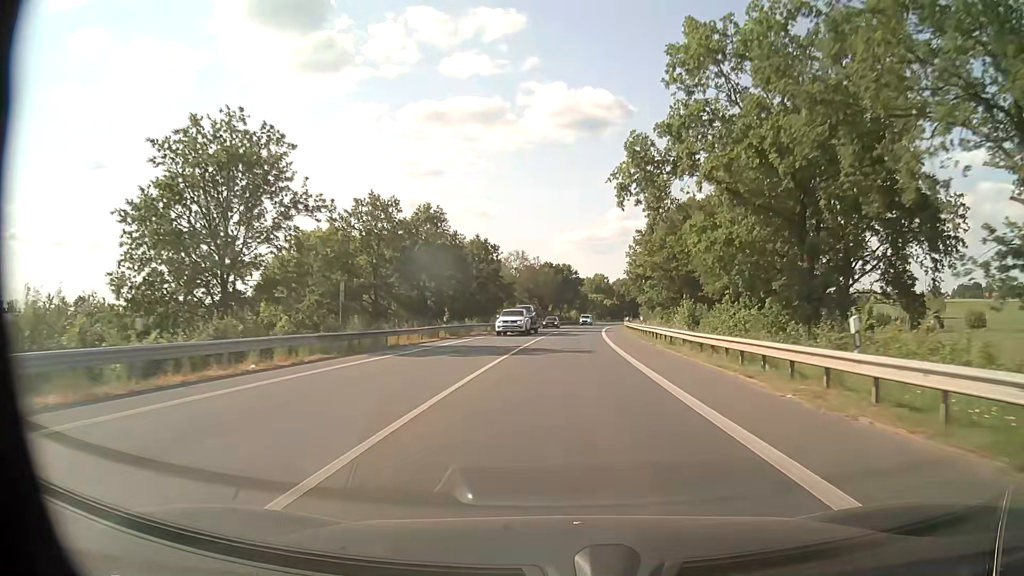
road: primary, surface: asphalt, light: Day
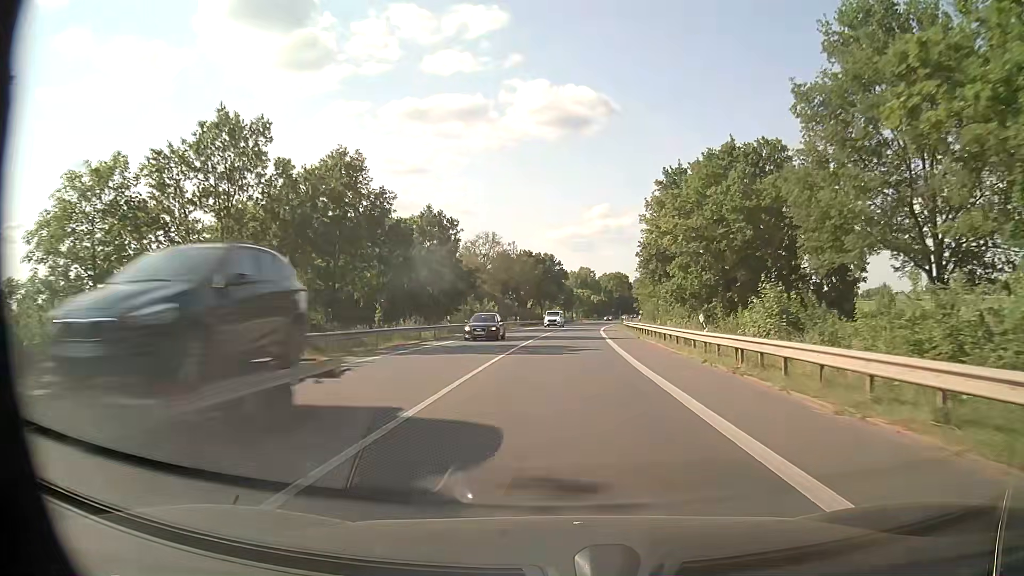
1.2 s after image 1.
(+0.4, +22.3) m; +2°
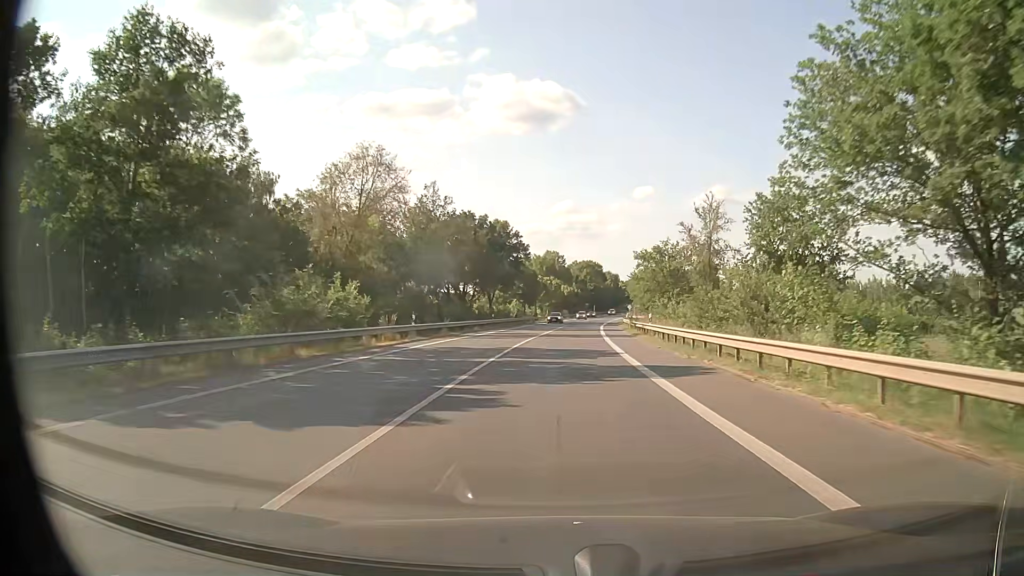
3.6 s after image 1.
(+1.1, +44.7) m; +3°
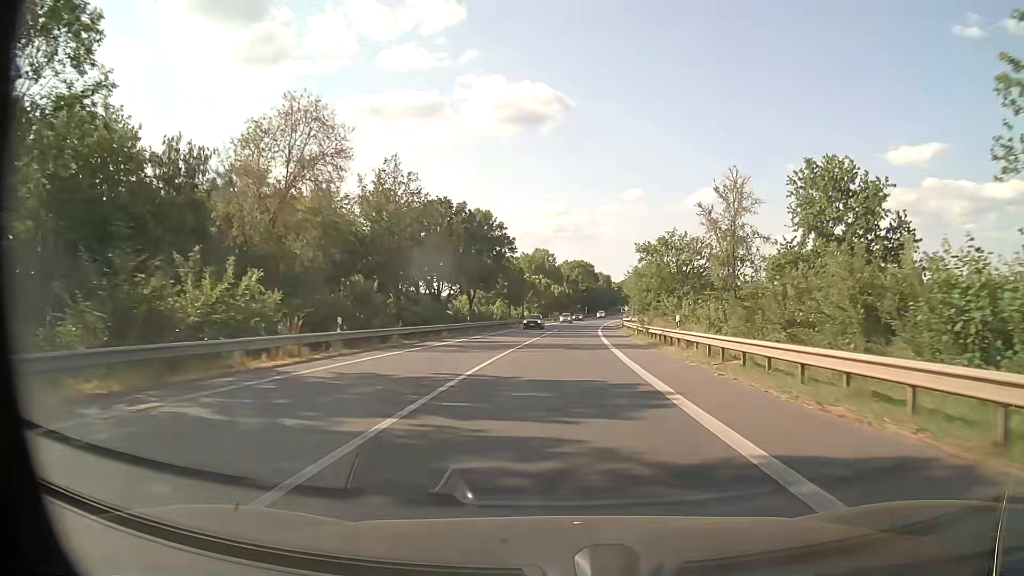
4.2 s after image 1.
(+0.1, +11.2) m; +1°
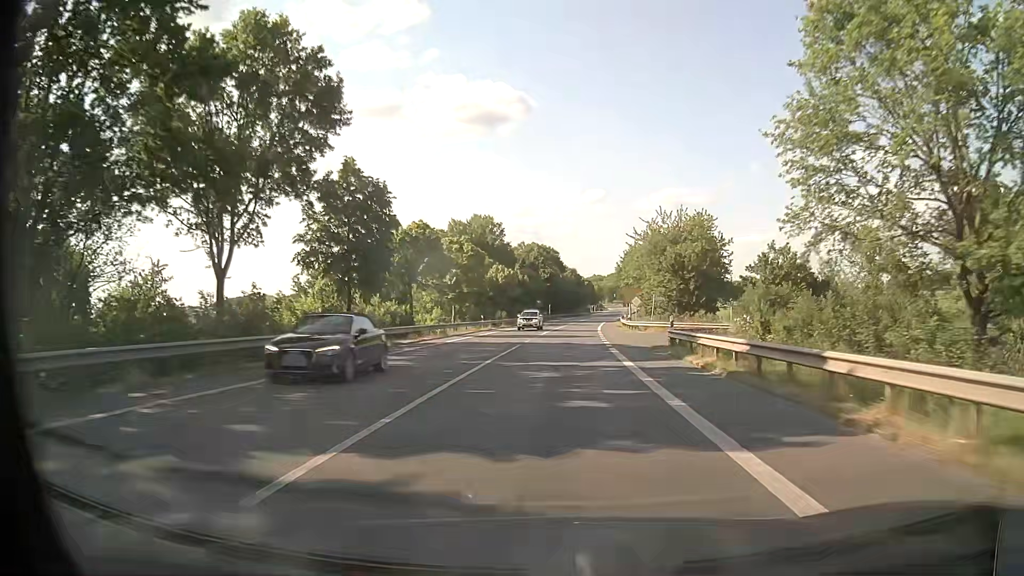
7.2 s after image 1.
(+1.8, +56.2) m; +3°
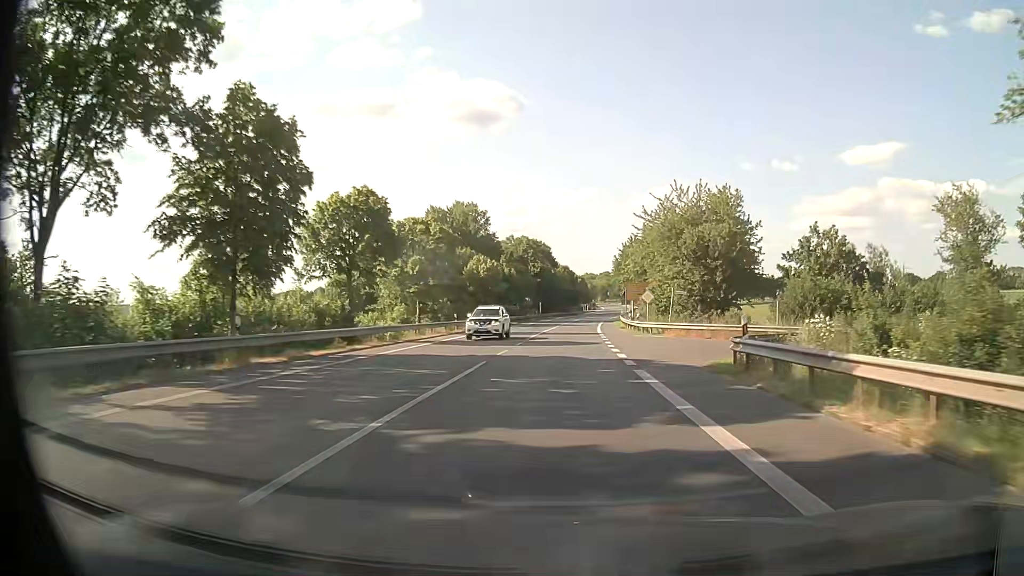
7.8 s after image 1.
(+0.1, +11.3) m; +1°
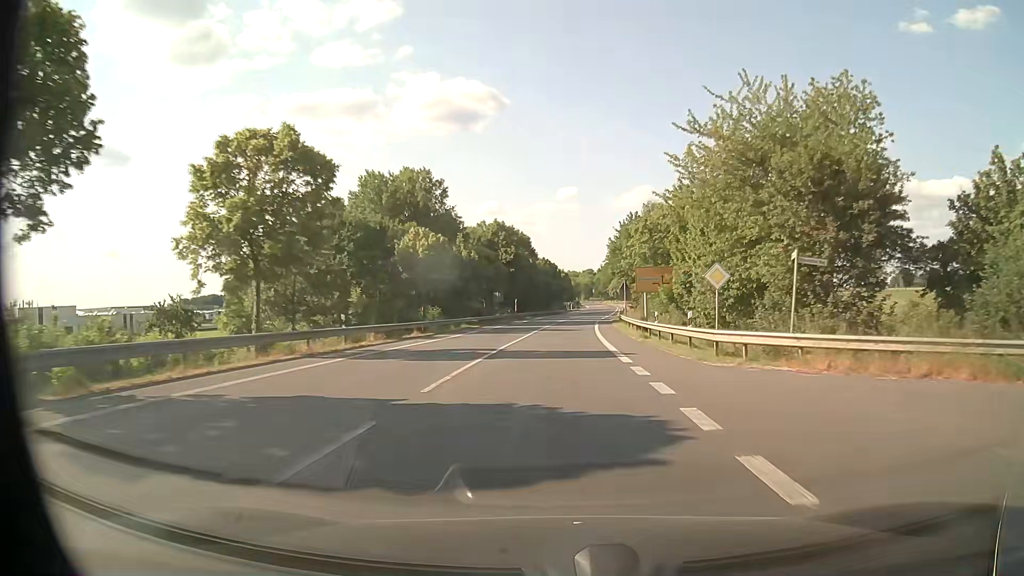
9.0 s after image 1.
(+0.4, +22.7) m; +2°
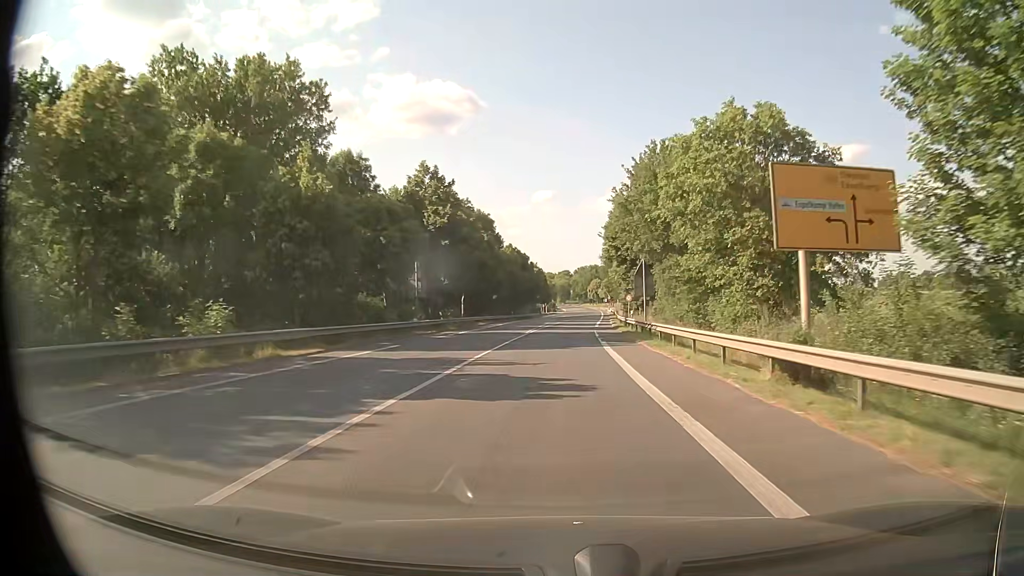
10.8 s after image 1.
(+0.6, +34.1) m; +2°
